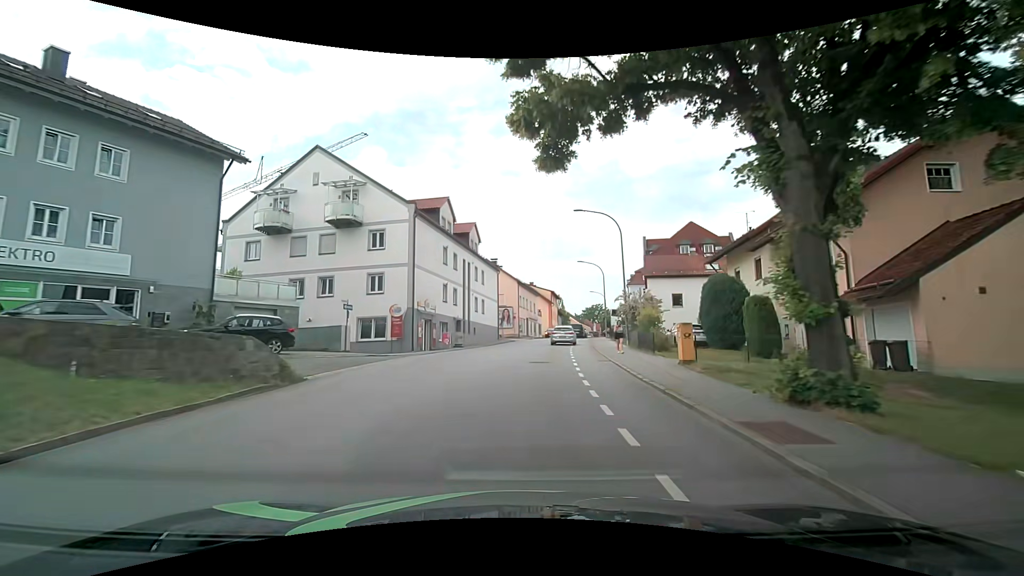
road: tertiary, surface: asphalt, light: Day
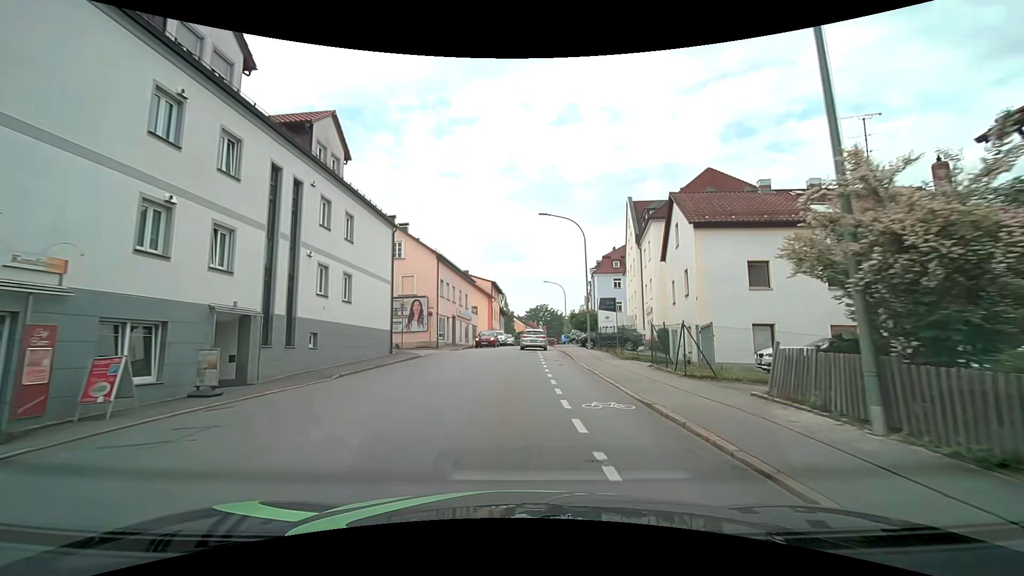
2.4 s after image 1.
(+1.2, +25.0) m; +6°
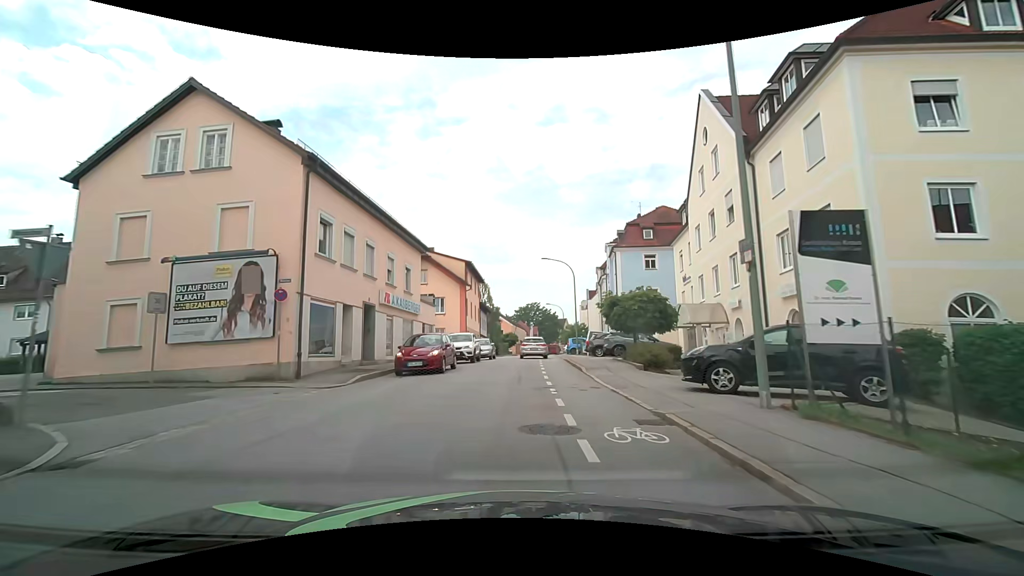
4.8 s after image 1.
(+0.3, +23.0) m; +1°
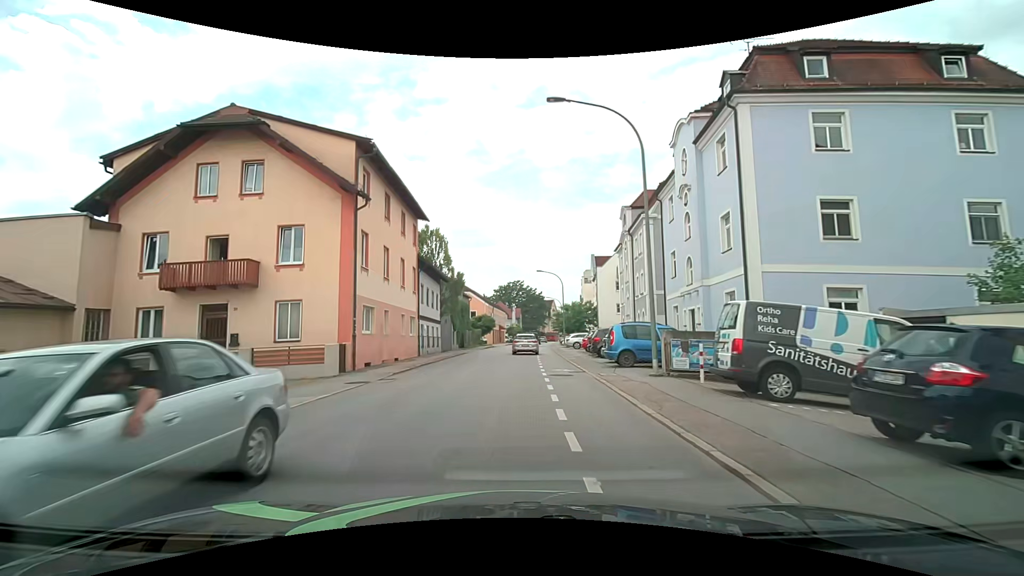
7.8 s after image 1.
(+0.7, +29.8) m; +2°
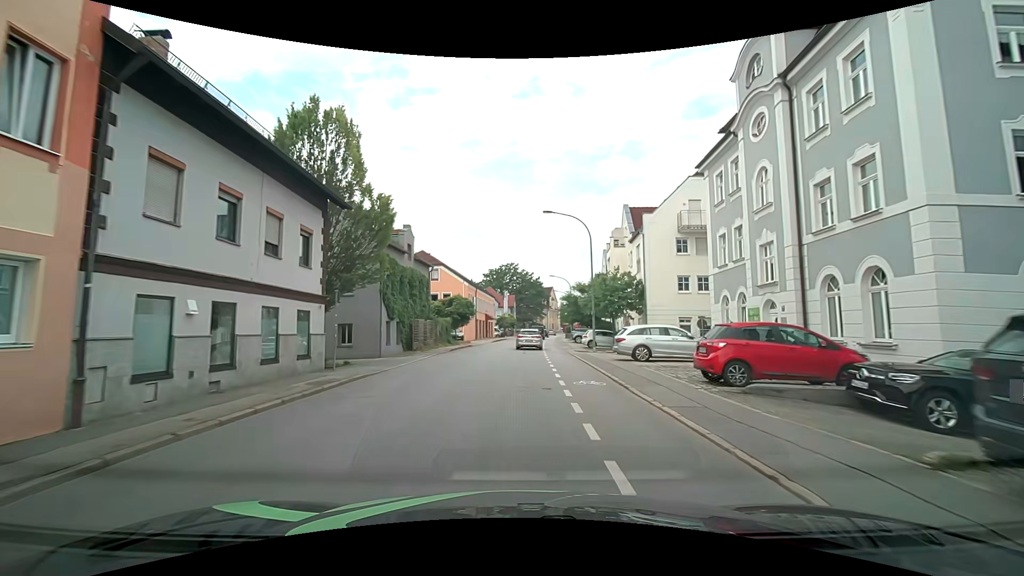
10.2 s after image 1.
(+0.3, +25.8) m; +1°
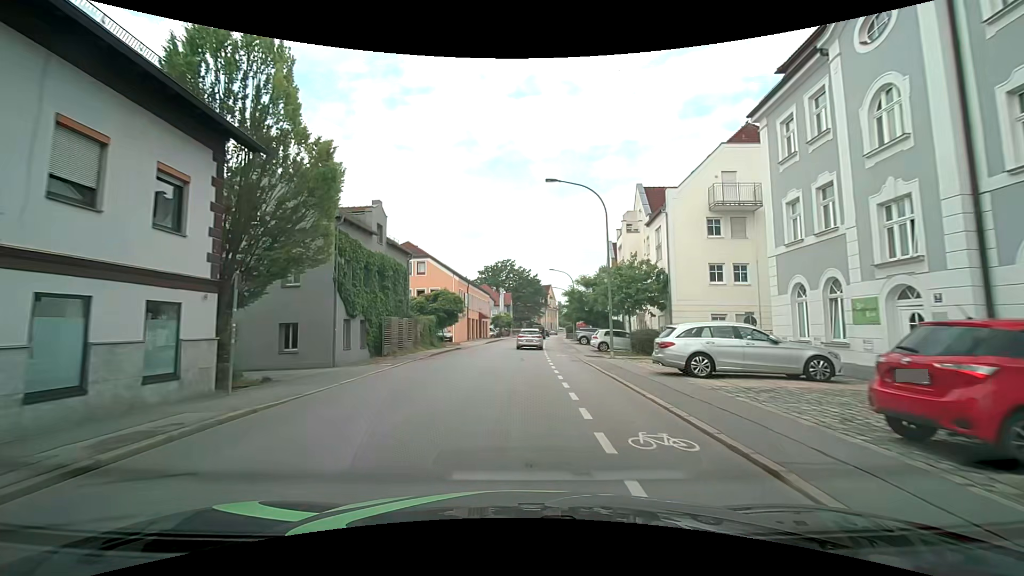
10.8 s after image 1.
(0.0, +6.6) m; 0°
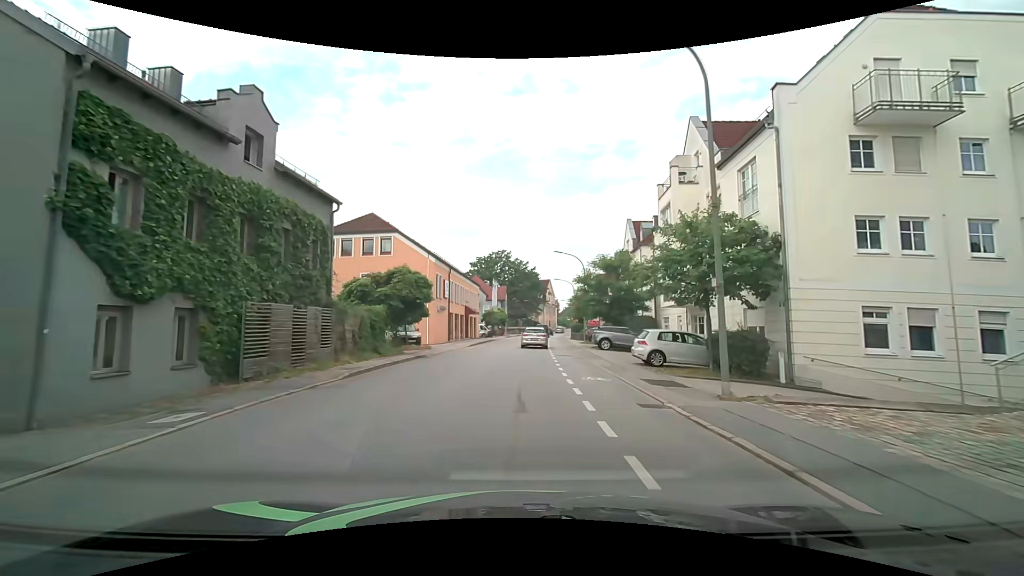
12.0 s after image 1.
(+0.1, +13.2) m; 0°
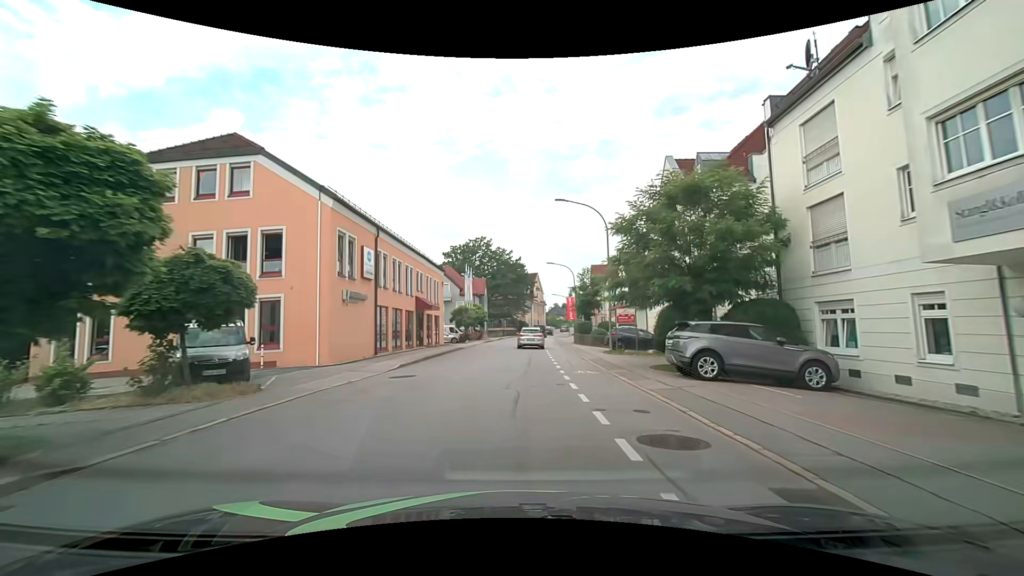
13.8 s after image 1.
(+0.4, +19.5) m; +2°
(0, +10) (0, +20) (+1, +30) (+1, +40) (+2, +50) (+2, +60) (+3, +70) (+4, +80) (+5, +90) (+7, +100) m
